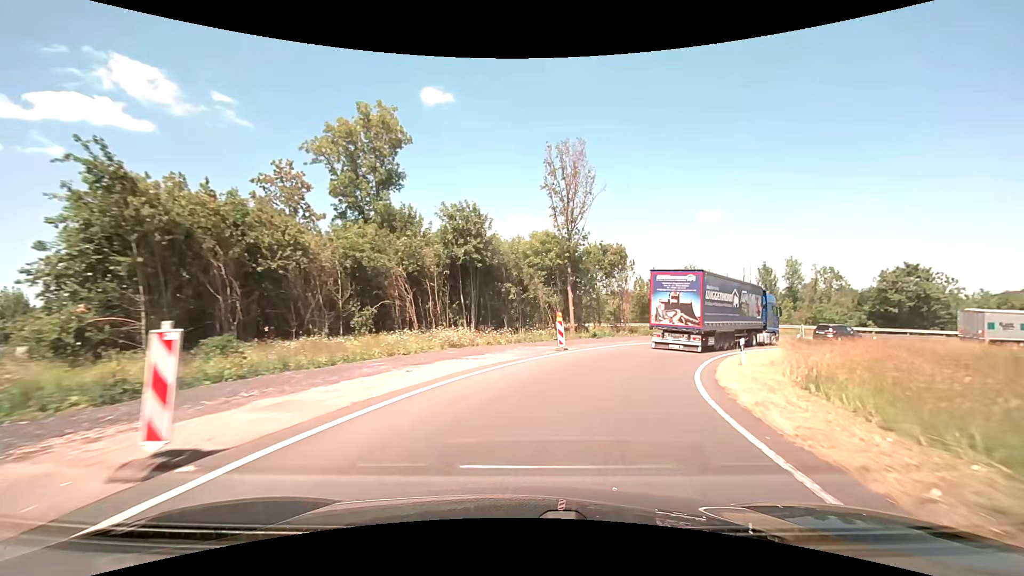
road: trunk_link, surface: asphalt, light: Day
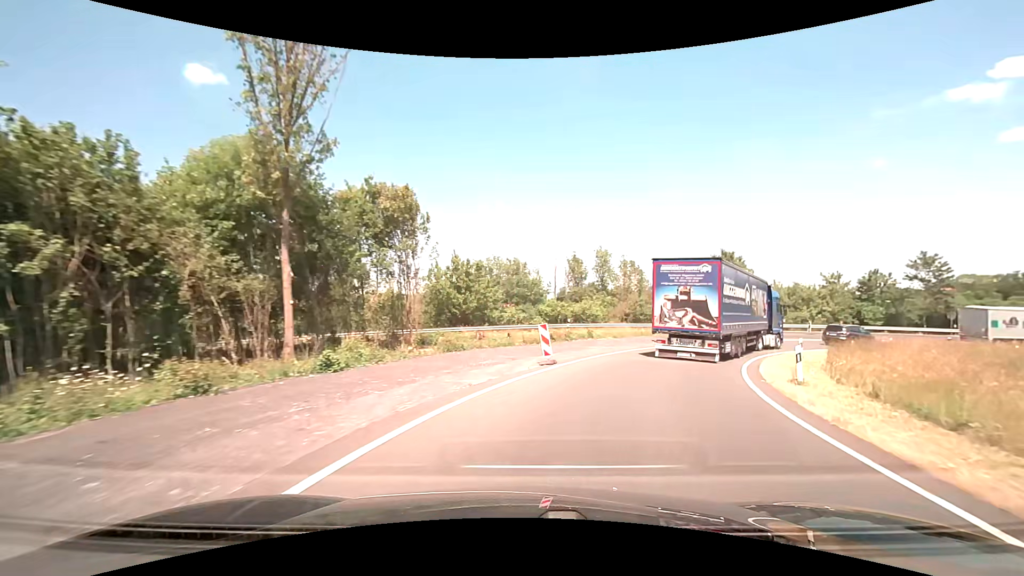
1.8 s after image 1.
(+4.3, +22.0) m; +23°
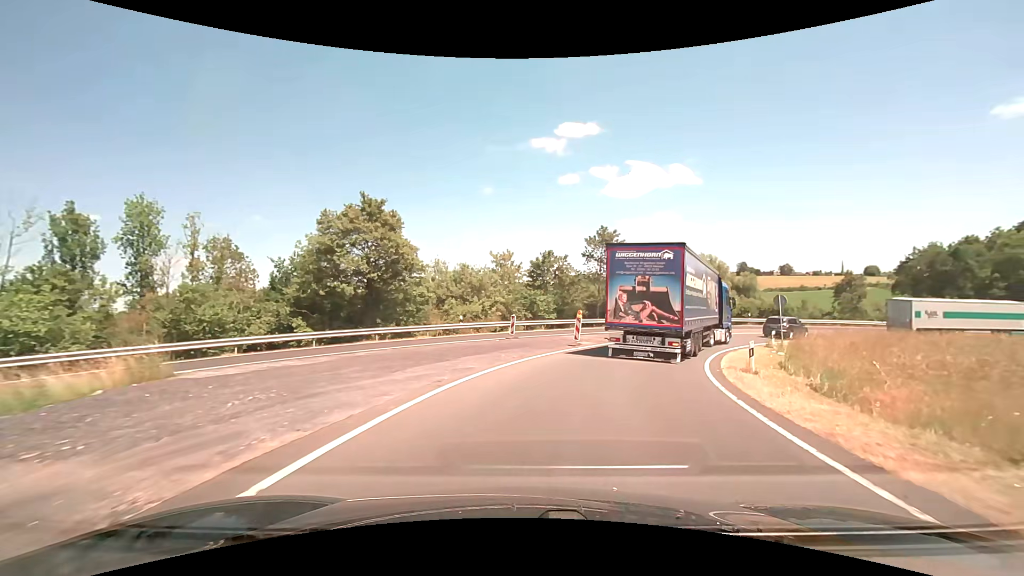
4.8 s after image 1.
(+10.9, +29.9) m; +39°
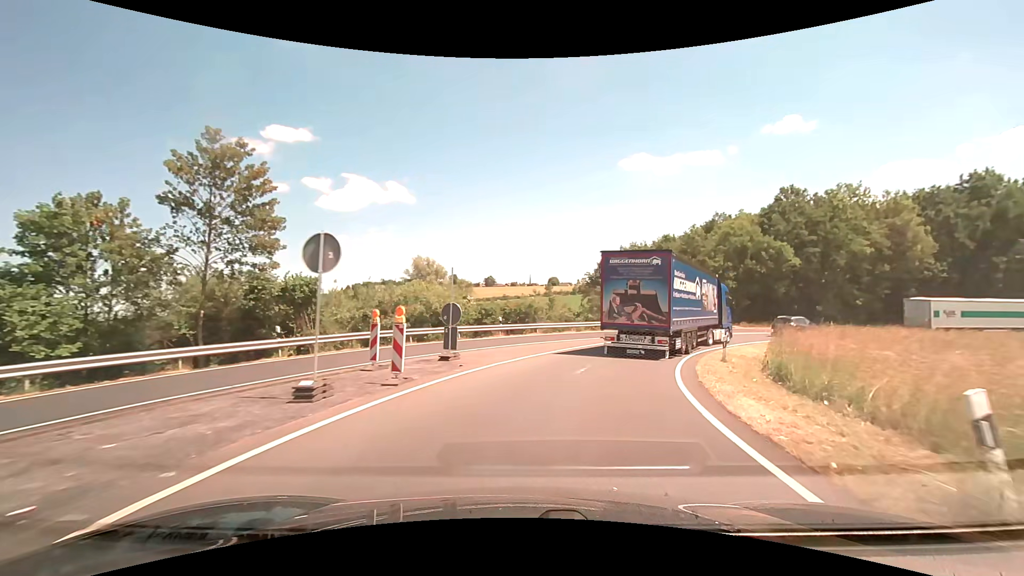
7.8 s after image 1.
(+7.9, +27.5) m; +32°
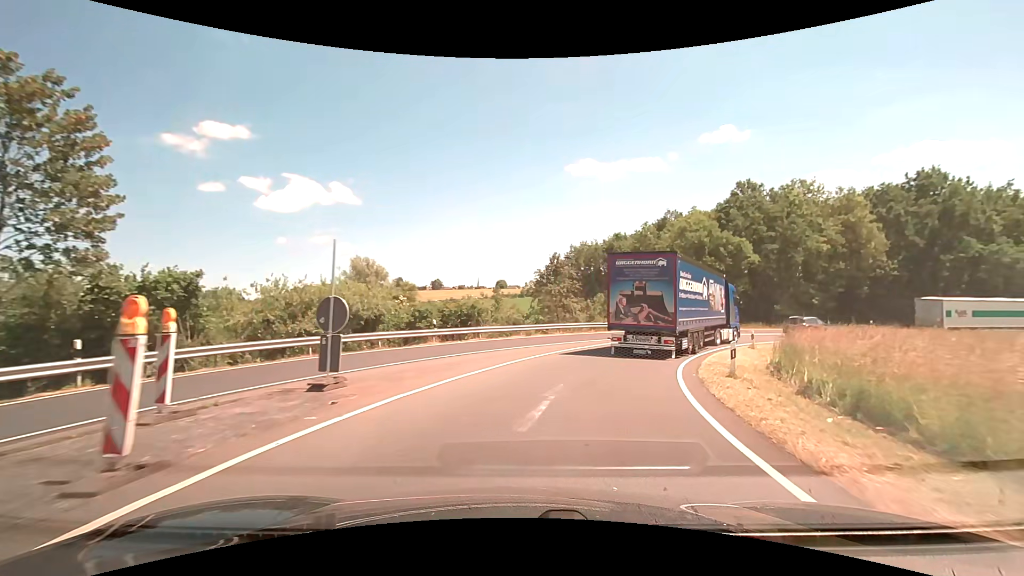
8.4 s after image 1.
(+0.3, +6.0) m; +6°
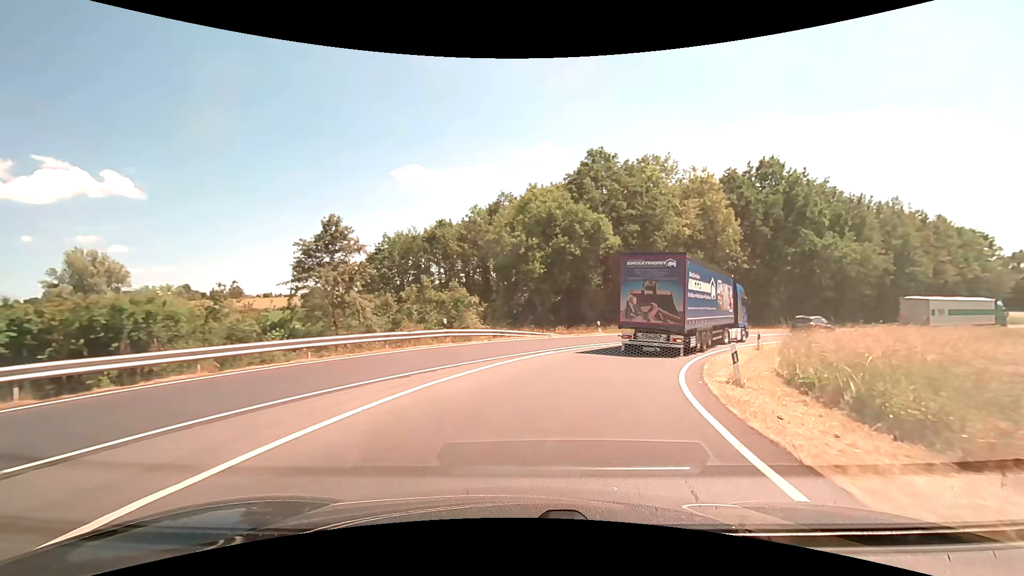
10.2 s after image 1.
(+3.1, +18.1) m; +20°
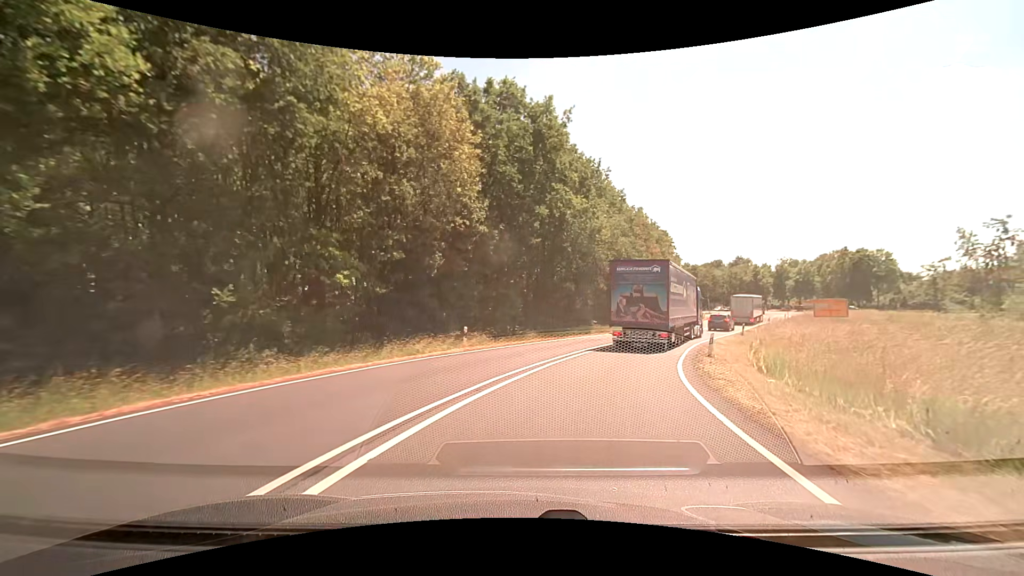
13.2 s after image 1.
(+8.4, +28.5) m; +33°
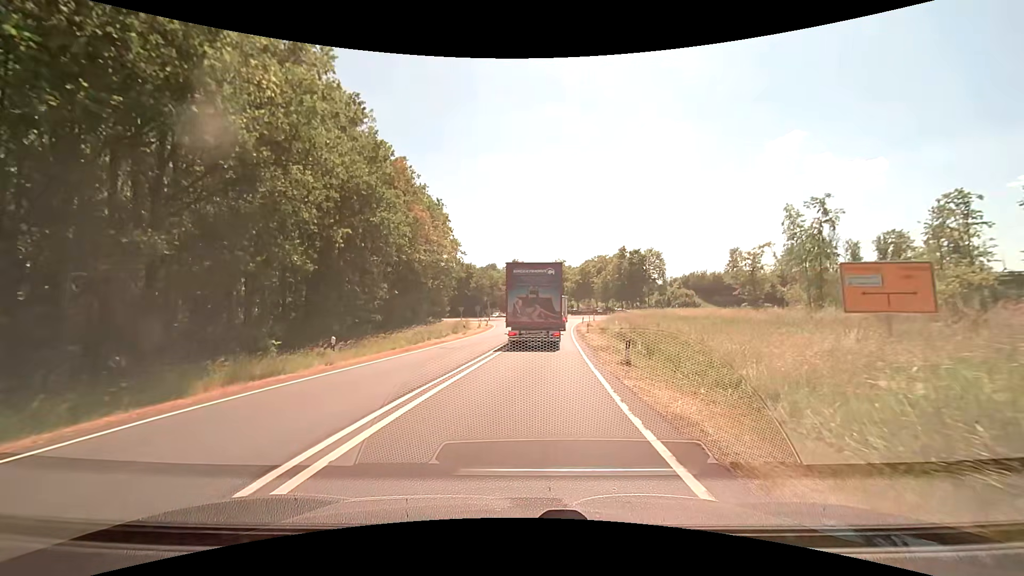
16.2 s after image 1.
(+7.3, +27.9) m; +26°
(0, +10) (+1, +20) (+1, +30) (+2, +40) (+3, +50) (+4, +60) (+6, +70) (+7, +80) (+10, +89) (+16, +96) m
